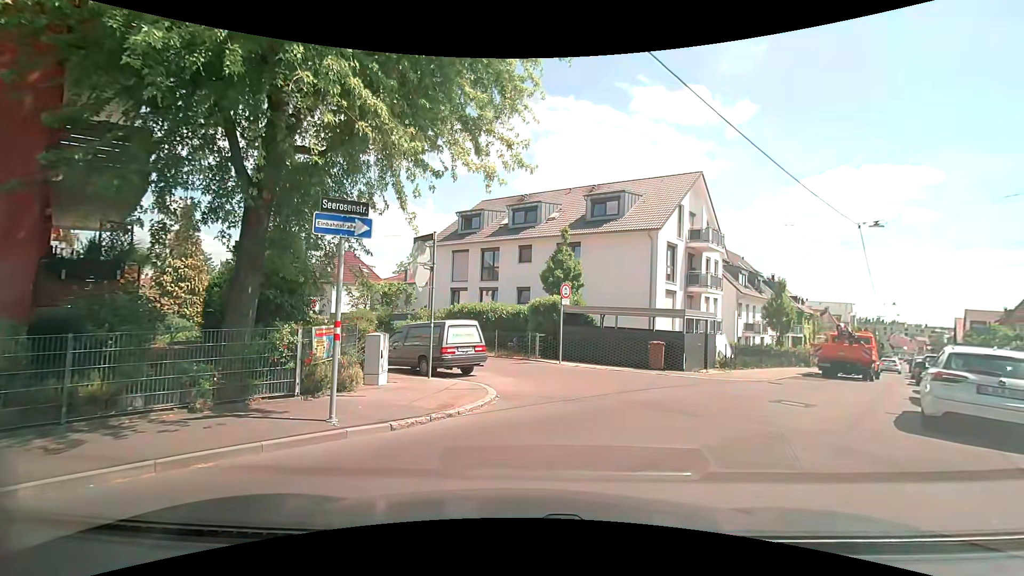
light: Day
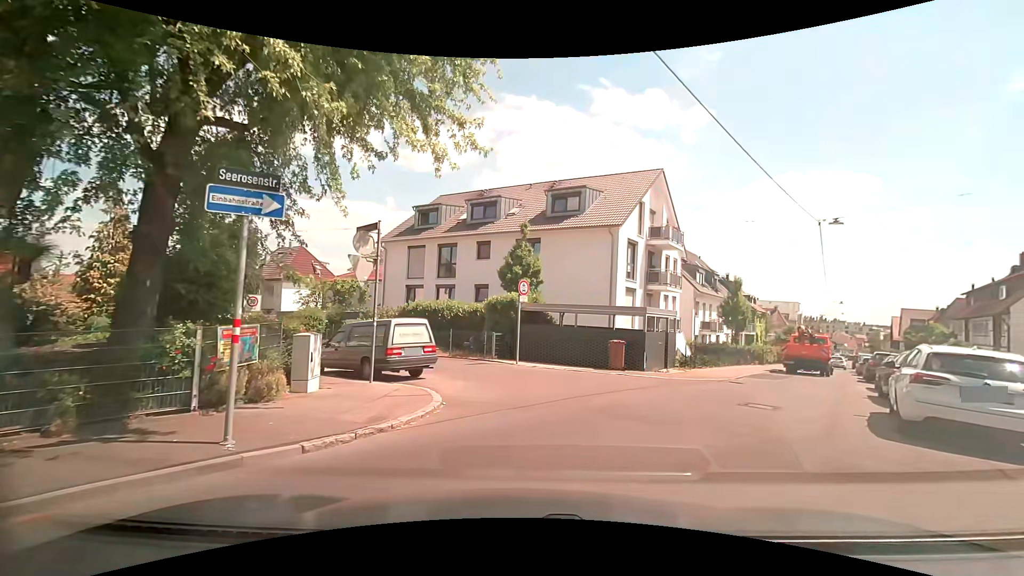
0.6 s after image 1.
(0.0, +1.2) m; +2°
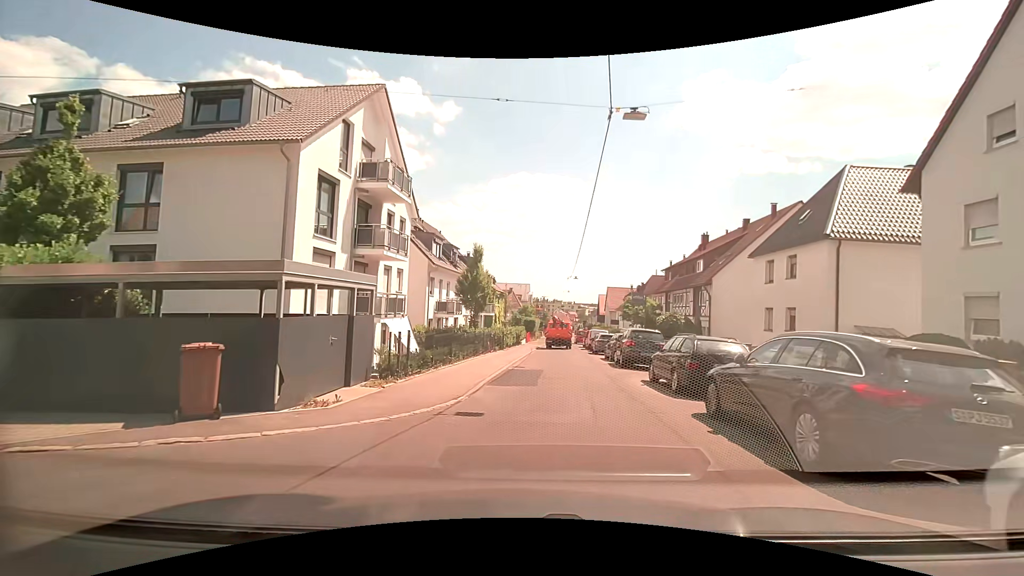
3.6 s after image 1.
(+3.7, +9.9) m; +33°
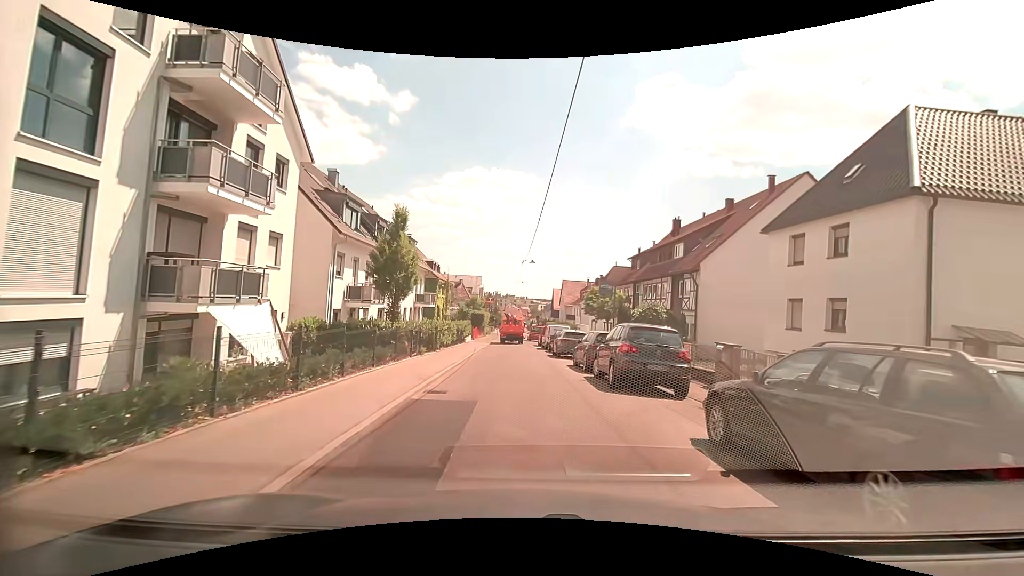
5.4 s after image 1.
(+0.1, +8.4) m; +3°
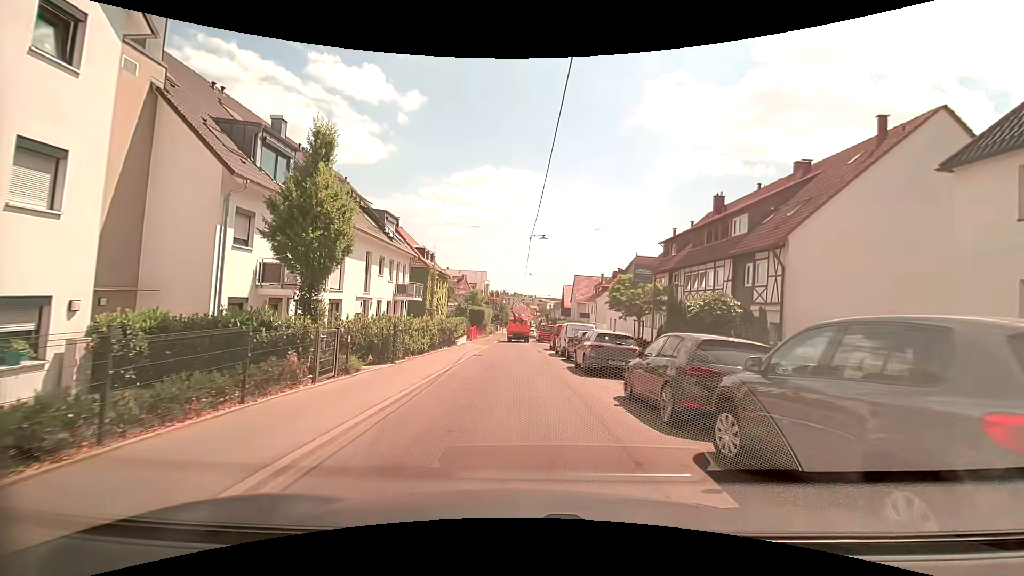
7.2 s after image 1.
(0.0, +9.3) m; -1°
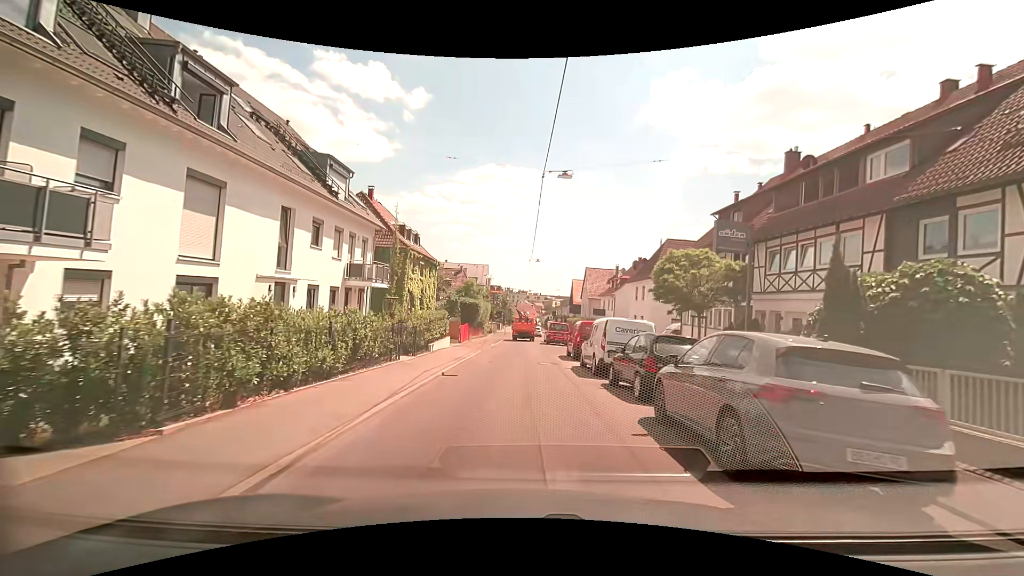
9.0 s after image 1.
(0.0, +10.7) m; 0°
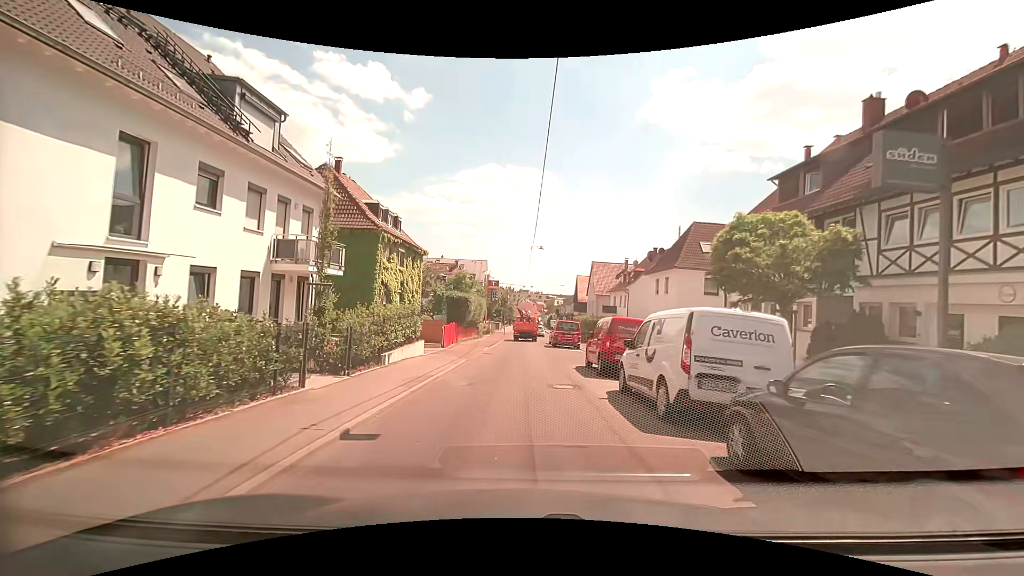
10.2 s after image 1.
(0.0, +7.4) m; 0°
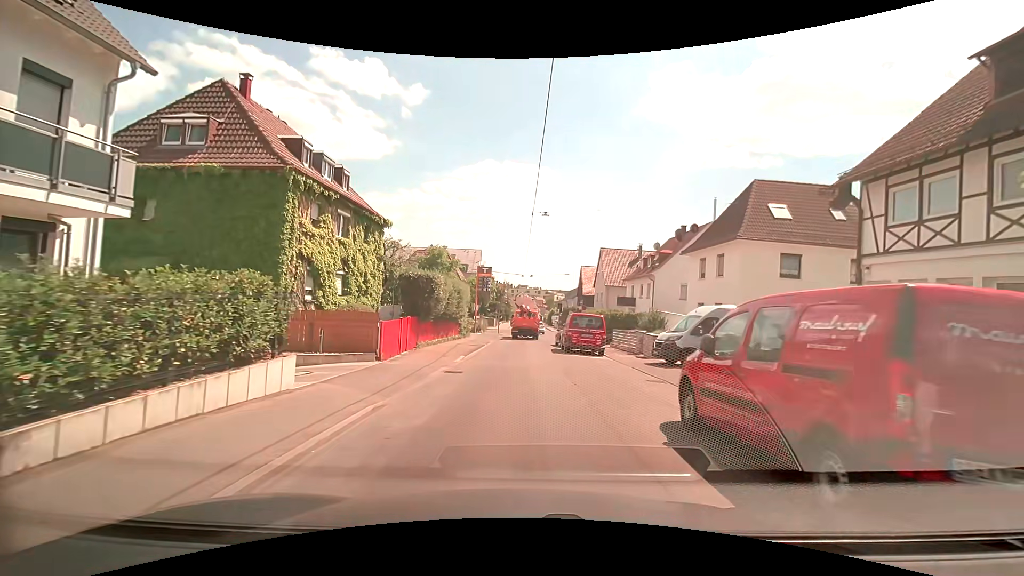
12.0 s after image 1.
(+0.1, +11.1) m; 0°
(0, +10) (0, +20) (0, +30) (+1, +40) (+1, +50) (+2, +60) (+2, +70) (+2, +80) (+2, +90) (+2, +100) m
